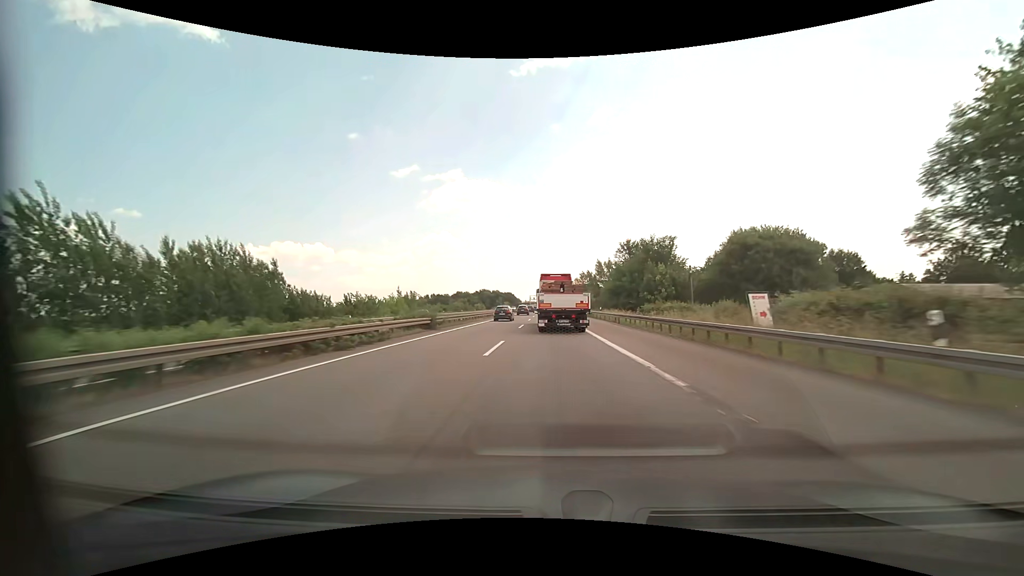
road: motorway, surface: asphalt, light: Day
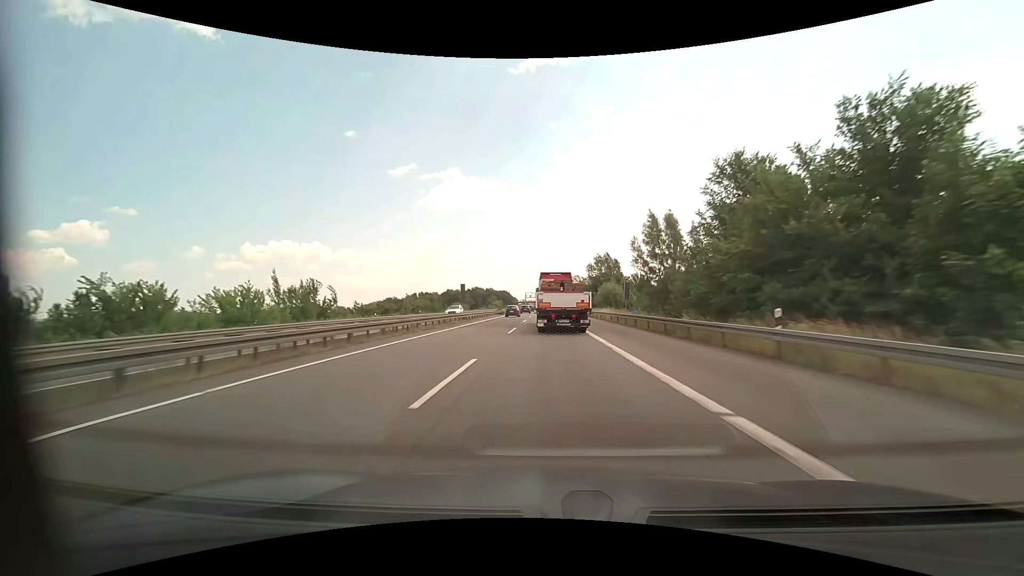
(+0.1, +42.9) m; 0°
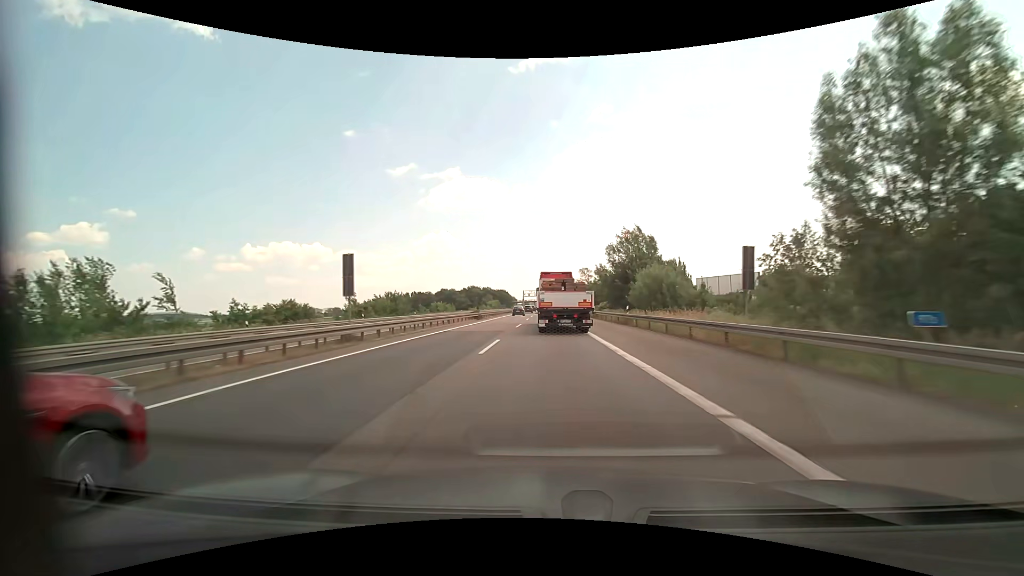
(0.0, +28.6) m; 0°
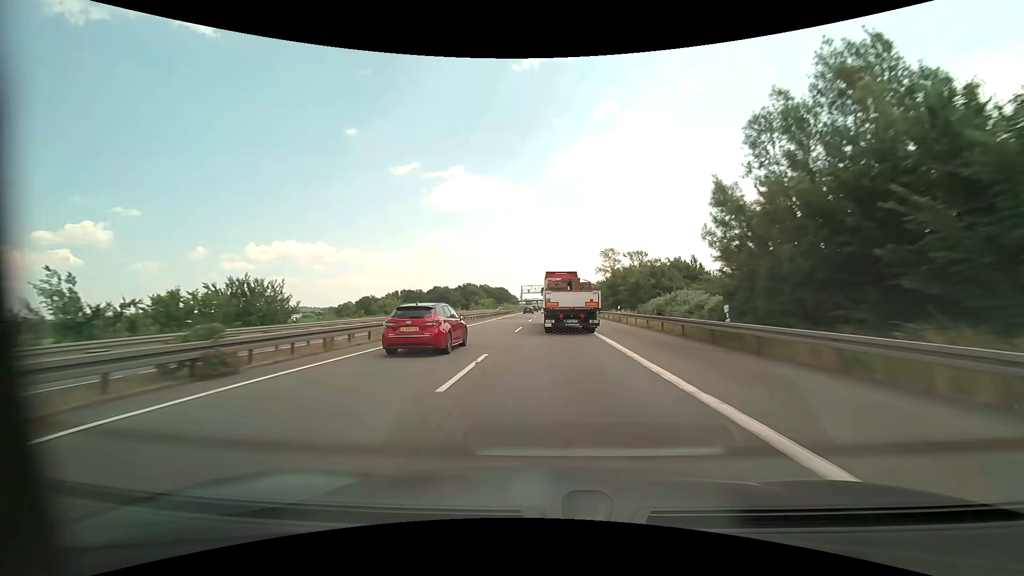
(-0.2, +42.0) m; -1°
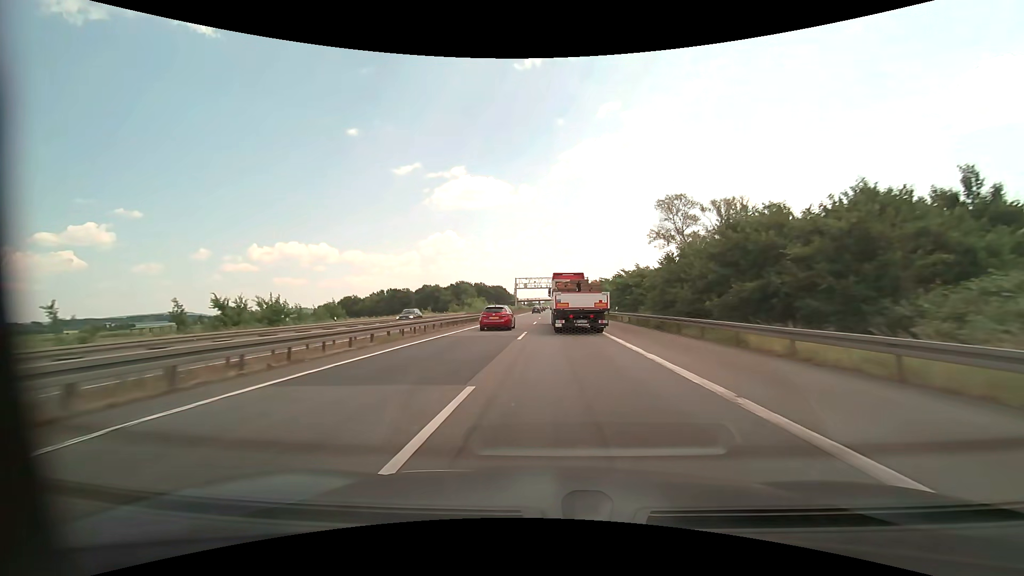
(-0.1, +41.2) m; 0°
(0, +10) (0, +20) (0, +30) (0, +40) (0, +50) (+1, +60) (+1, +70) (+1, +80) (+1, +90) (+1, +100) m
